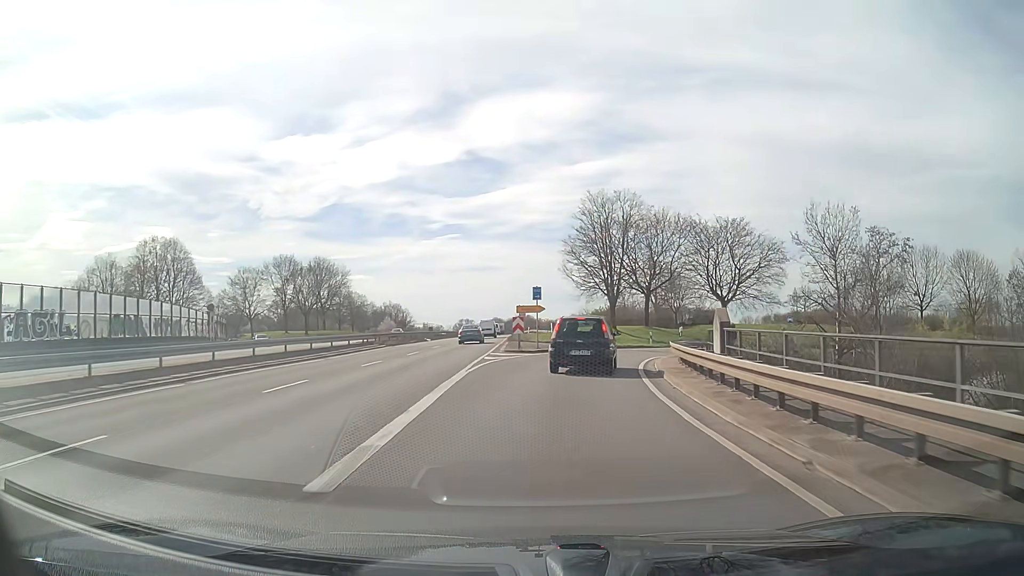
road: trunk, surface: asphalt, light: Day
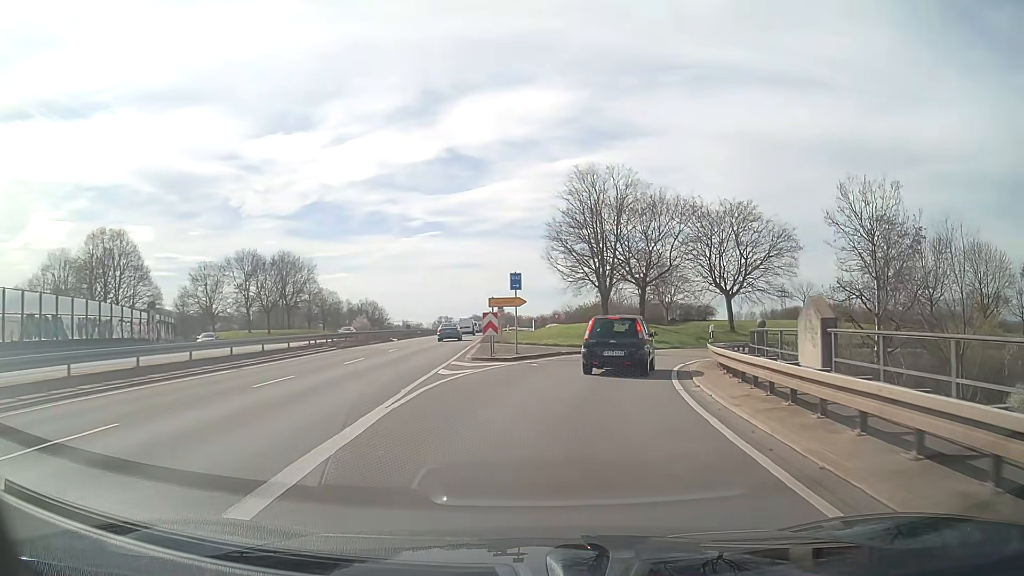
(+0.1, +7.9) m; +1°
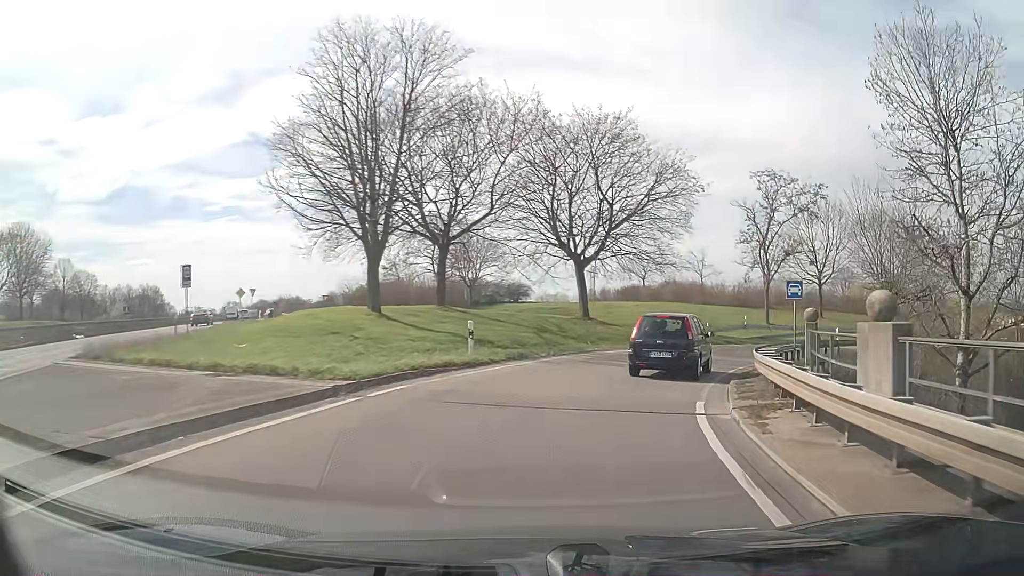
(+2.8, +22.2) m; +17°
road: trunk_link
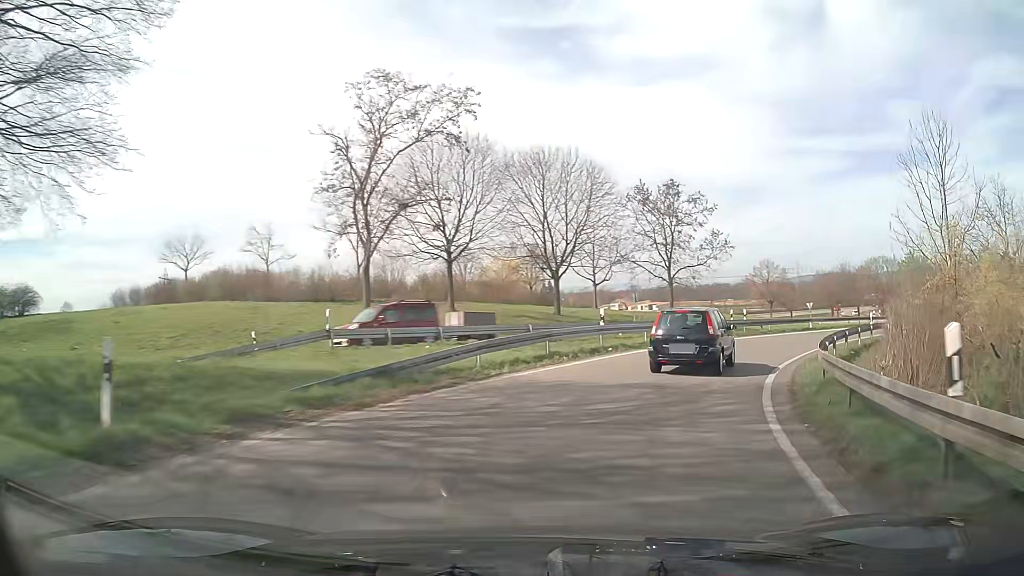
(+8.1, +27.2) m; +35°
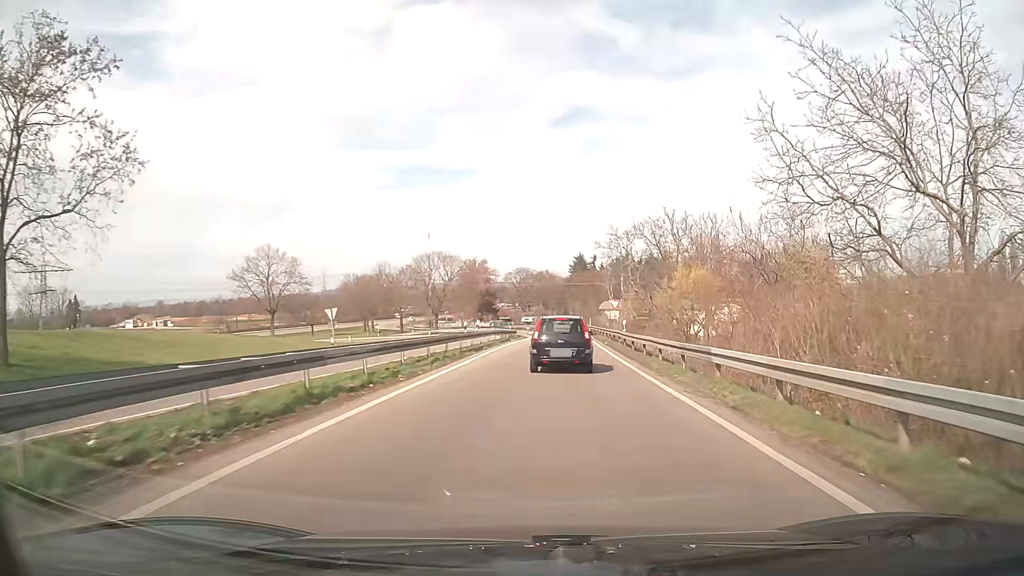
(+14.3, +33.3) m; +41°
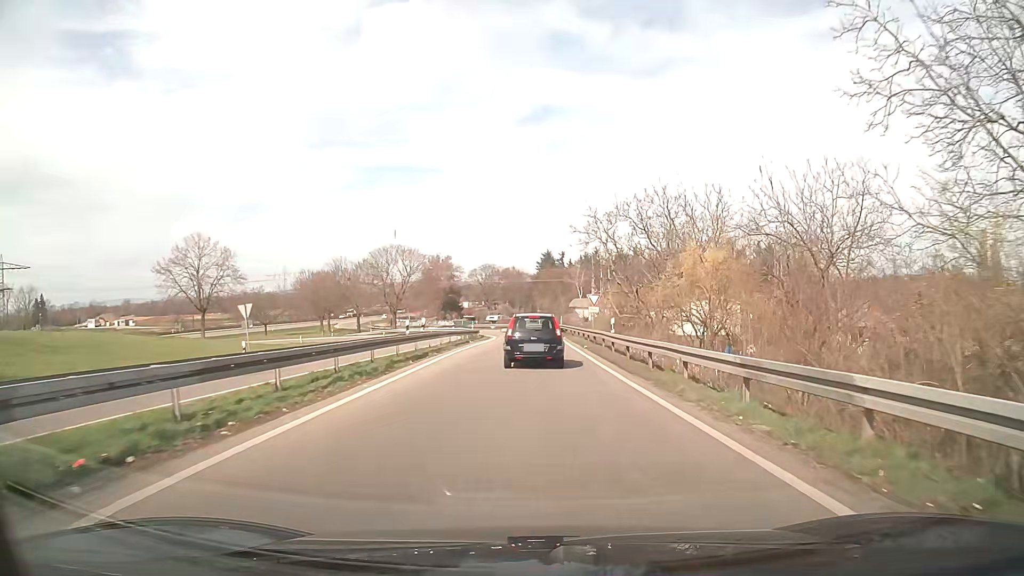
(+0.2, +8.0) m; +3°
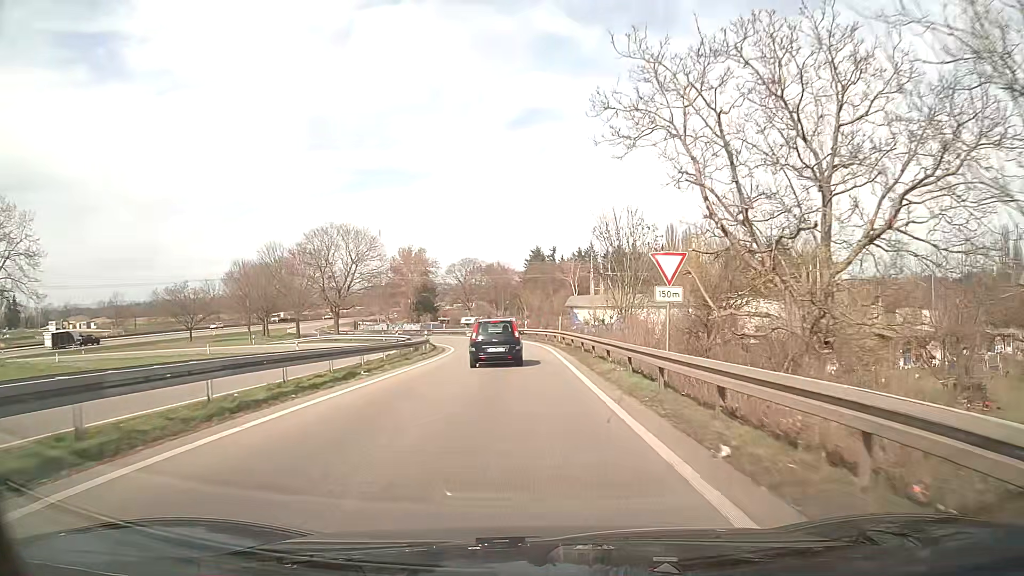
(+0.7, +25.6) m; +2°
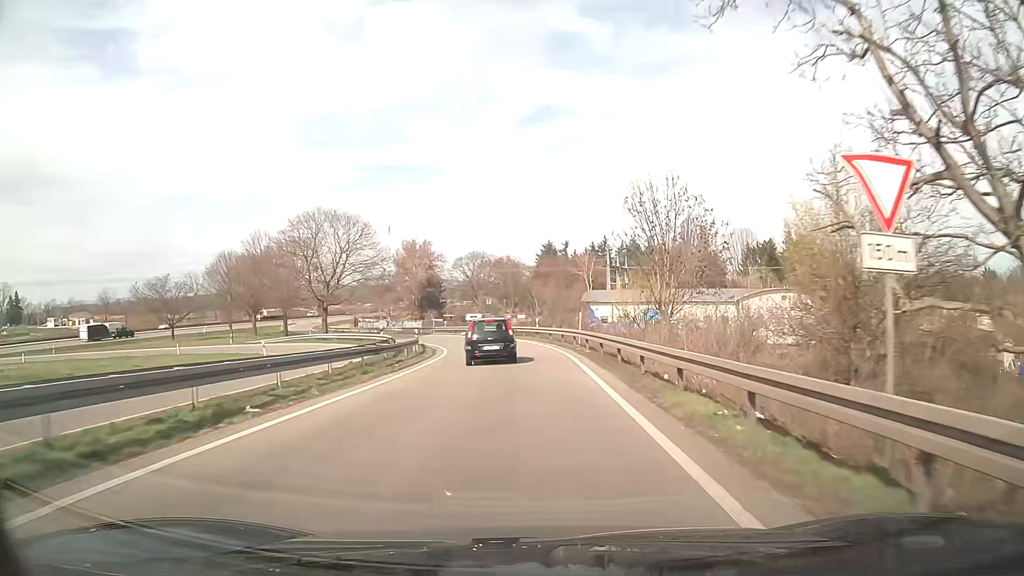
(-0.1, +8.9) m; -1°
(0, +10) (0, +20) (-1, +30) (-2, +40) (-4, +50) (-7, +59) (-11, +68) (-16, +77) (-22, +85) (-27, +94) m
